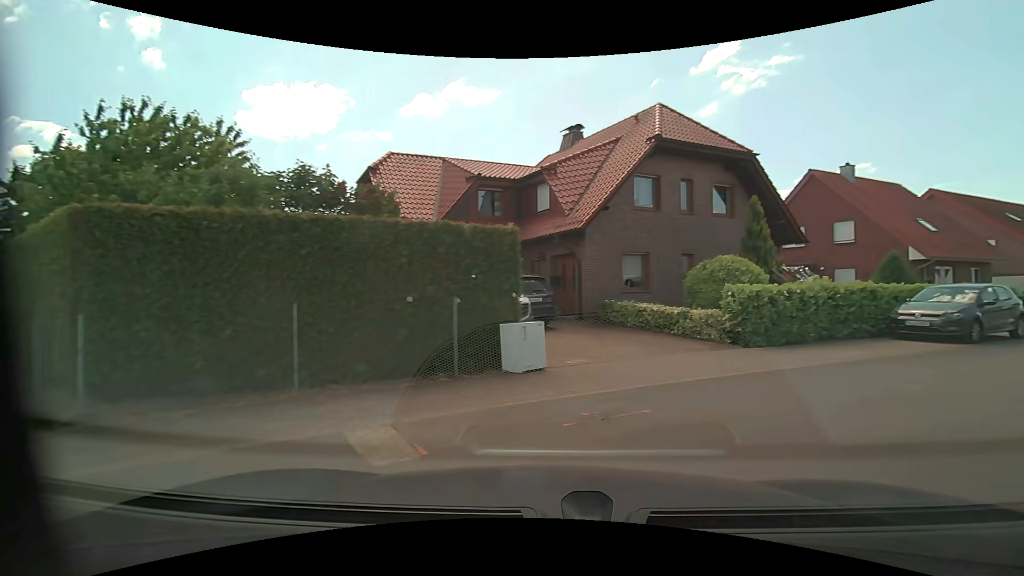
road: residential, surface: asphalt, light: Day
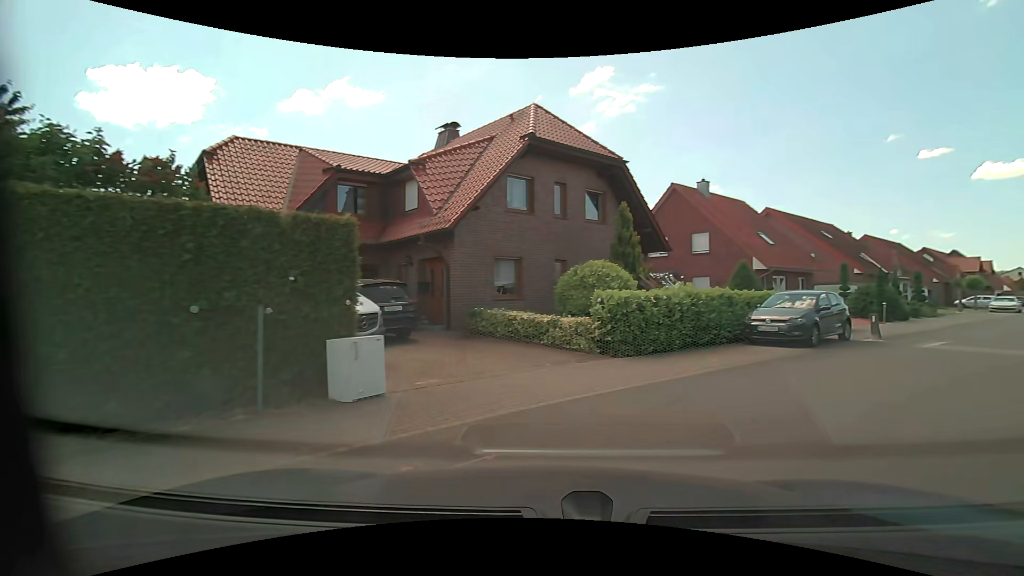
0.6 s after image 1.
(+0.2, +1.6) m; +12°
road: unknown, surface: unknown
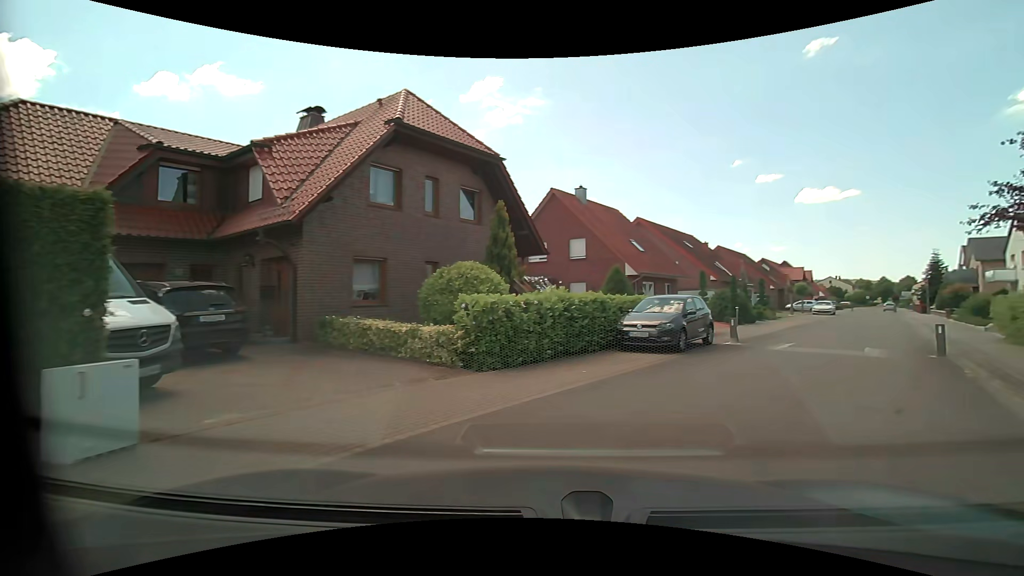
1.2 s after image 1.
(+0.2, +1.6) m; +14°
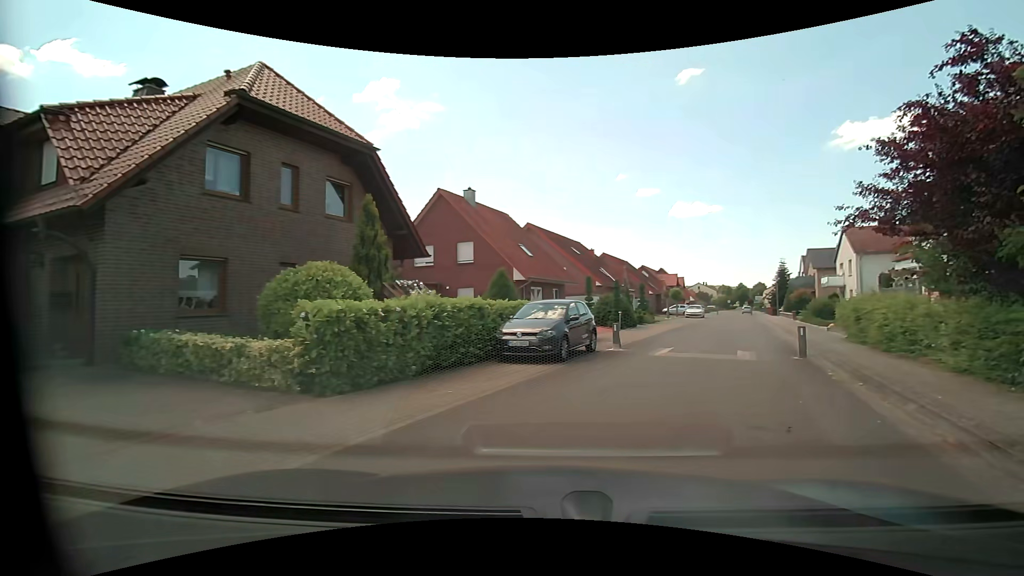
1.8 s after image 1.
(+0.2, +1.6) m; +12°
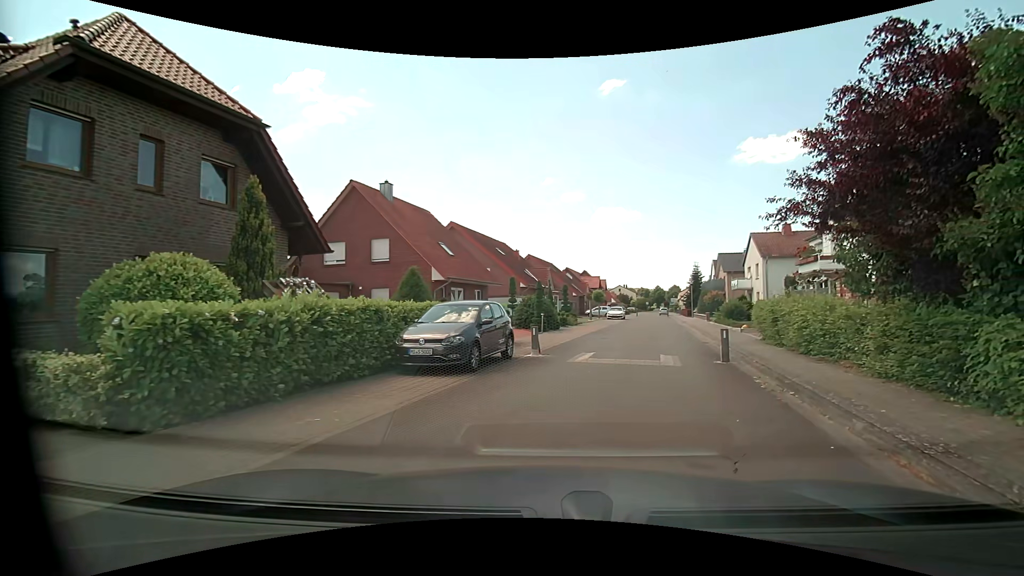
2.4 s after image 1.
(+0.1, +1.5) m; +7°
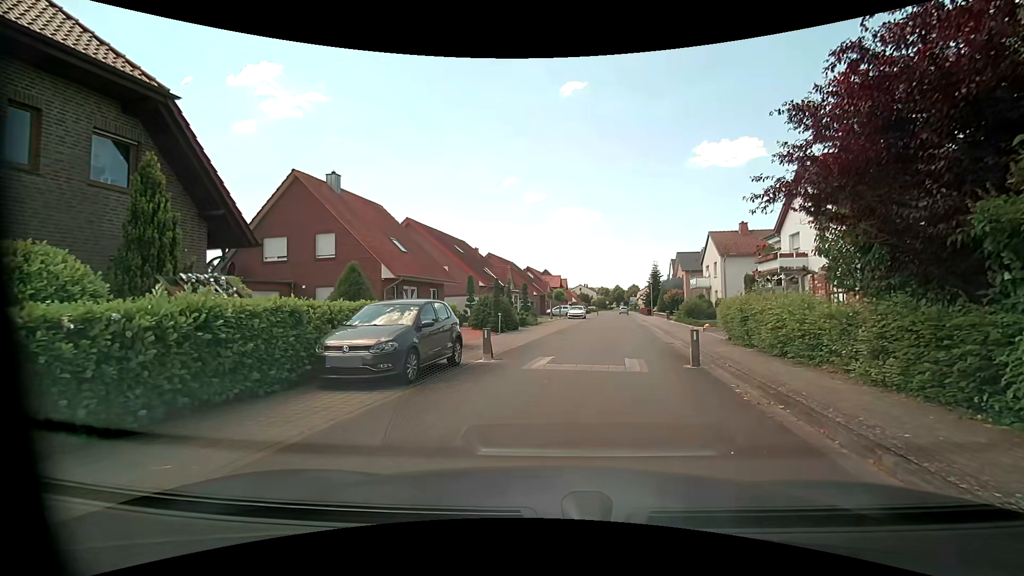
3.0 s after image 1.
(+0.1, +1.5) m; +7°
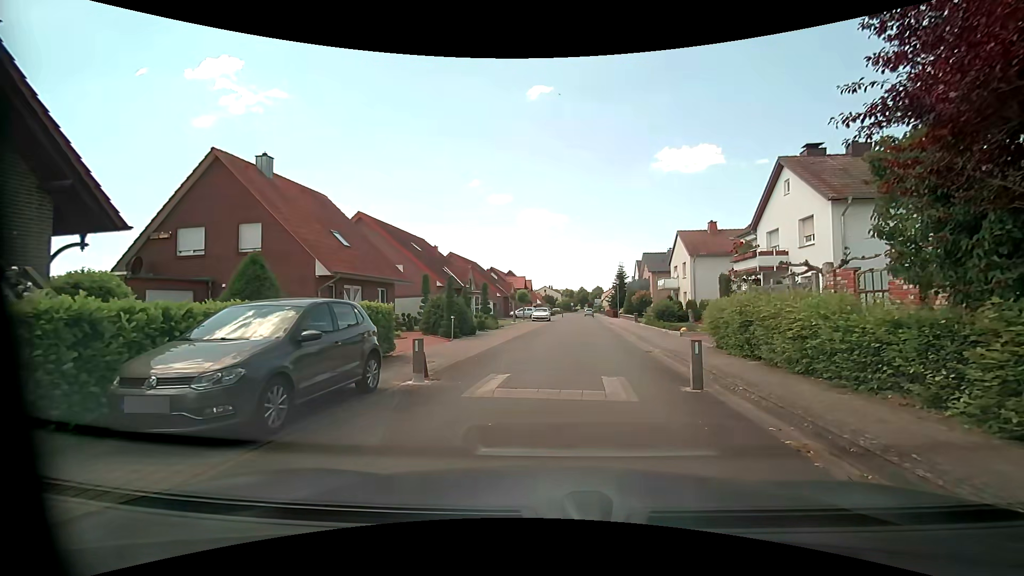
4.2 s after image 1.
(+0.1, +3.1) m; +5°
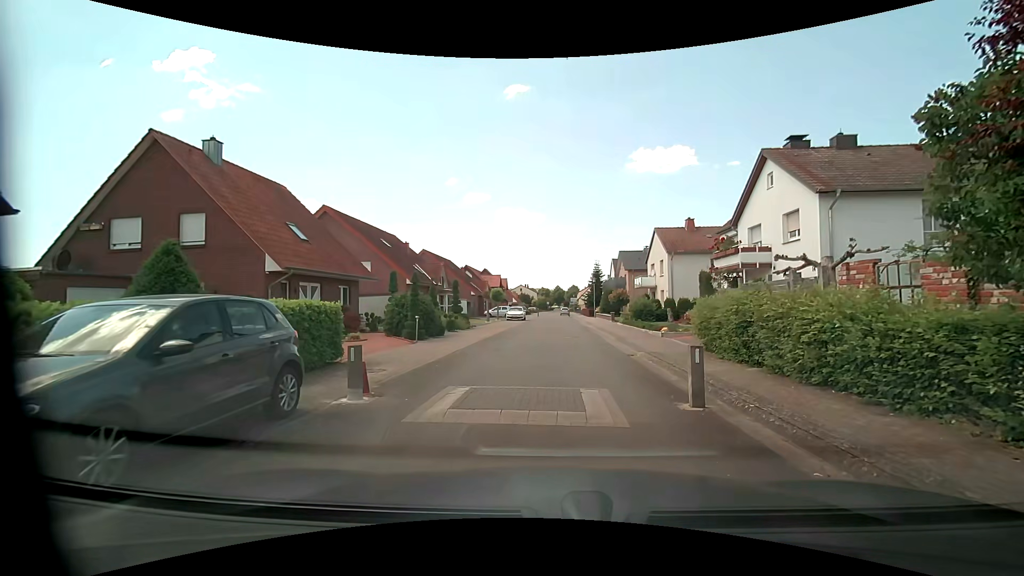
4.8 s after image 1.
(0.0, +1.7) m; +4°
